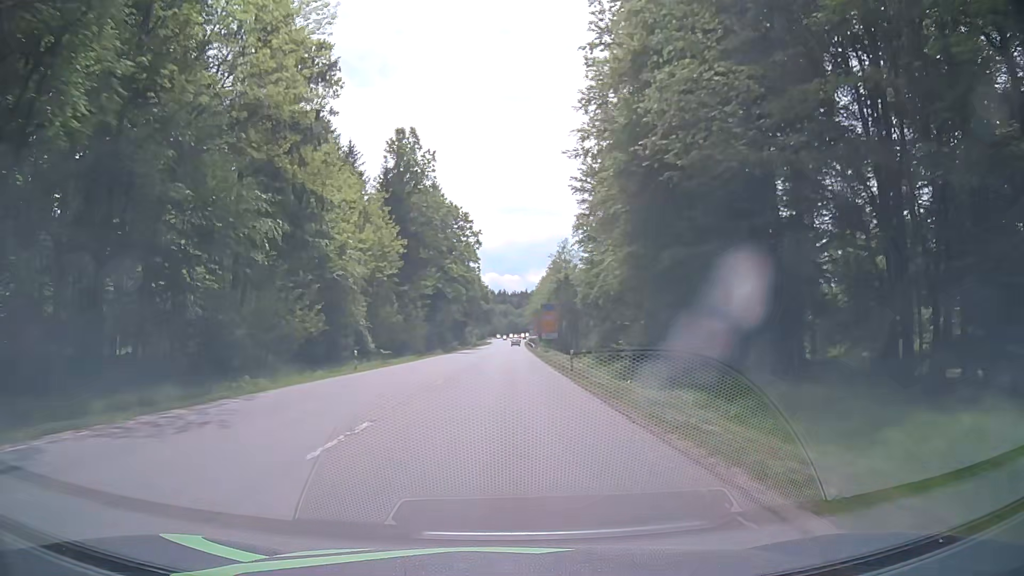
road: secondary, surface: asphalt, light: Day
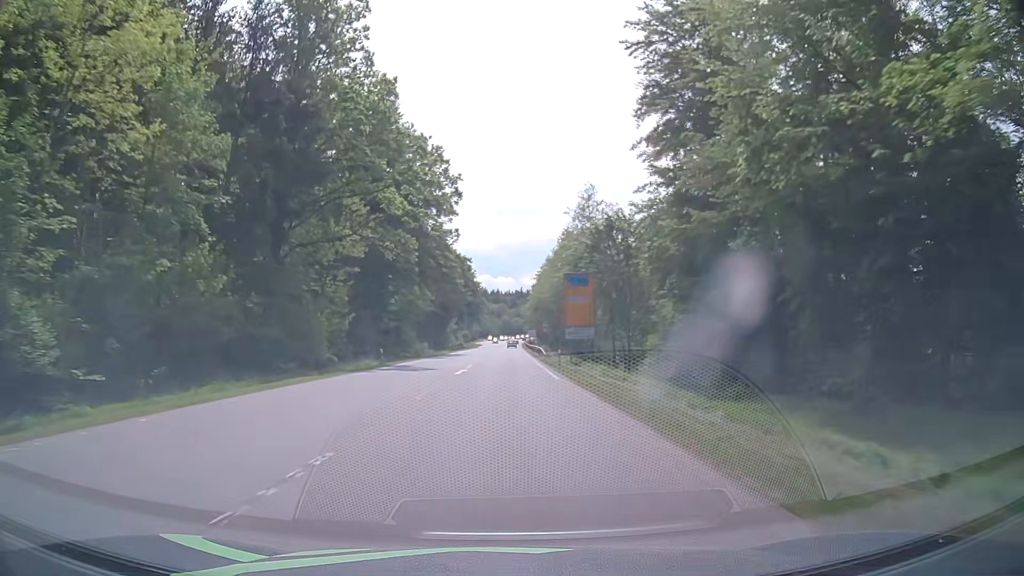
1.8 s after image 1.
(+0.1, +39.3) m; 0°
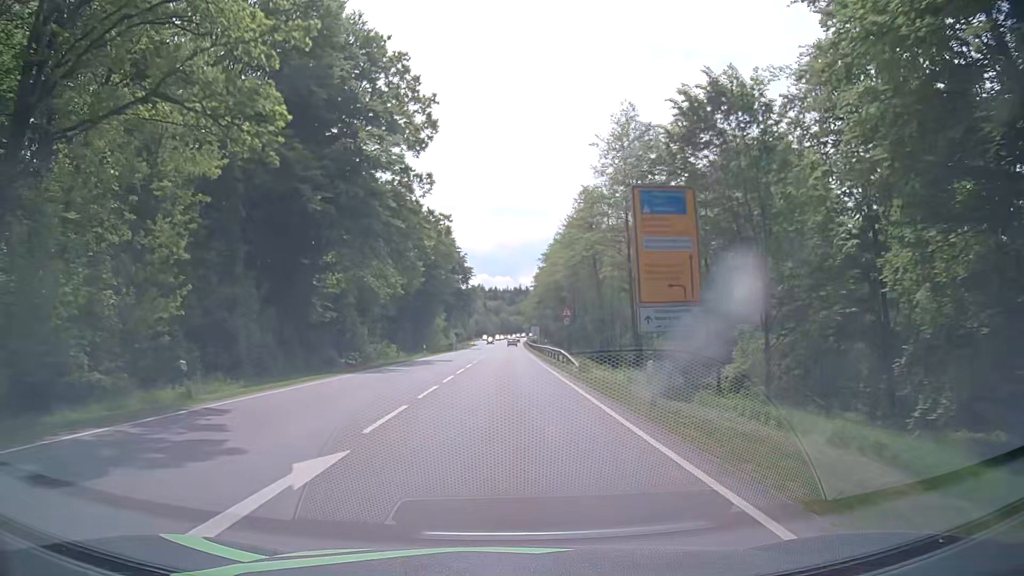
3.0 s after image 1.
(0.0, +24.8) m; 0°
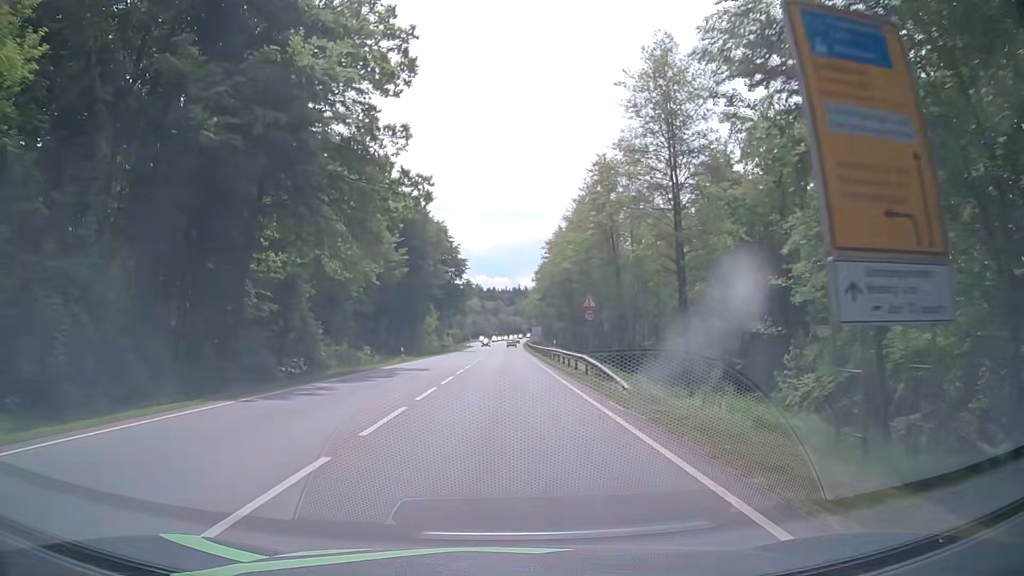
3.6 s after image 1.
(0.0, +12.0) m; -1°
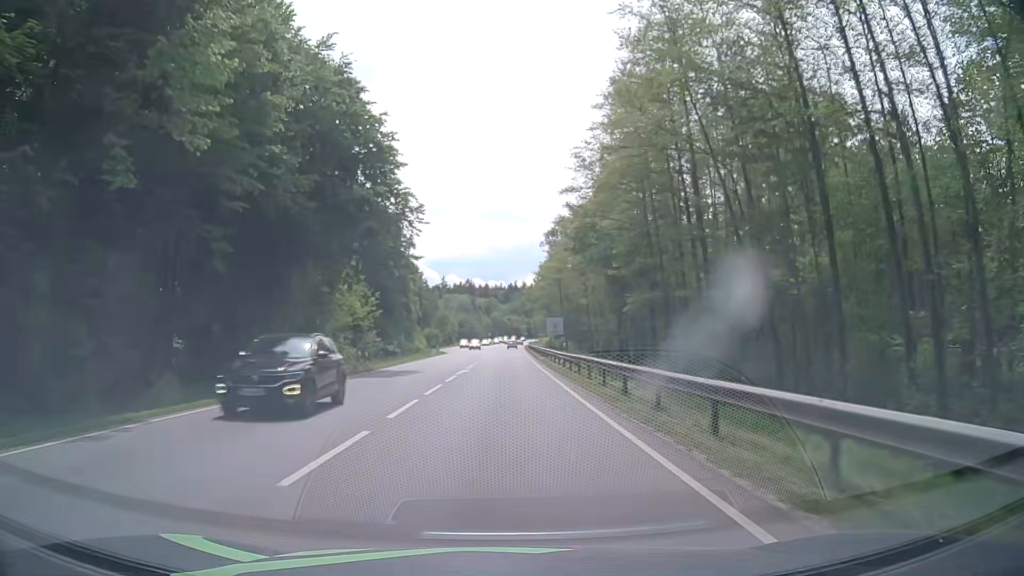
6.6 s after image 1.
(+1.1, +57.1) m; +1°
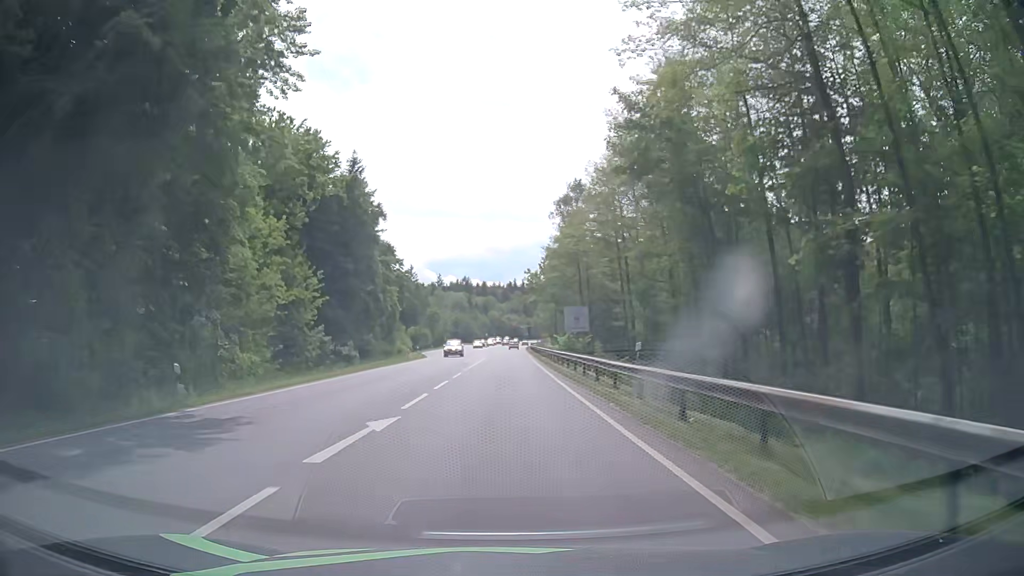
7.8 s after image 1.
(+0.1, +22.1) m; 0°
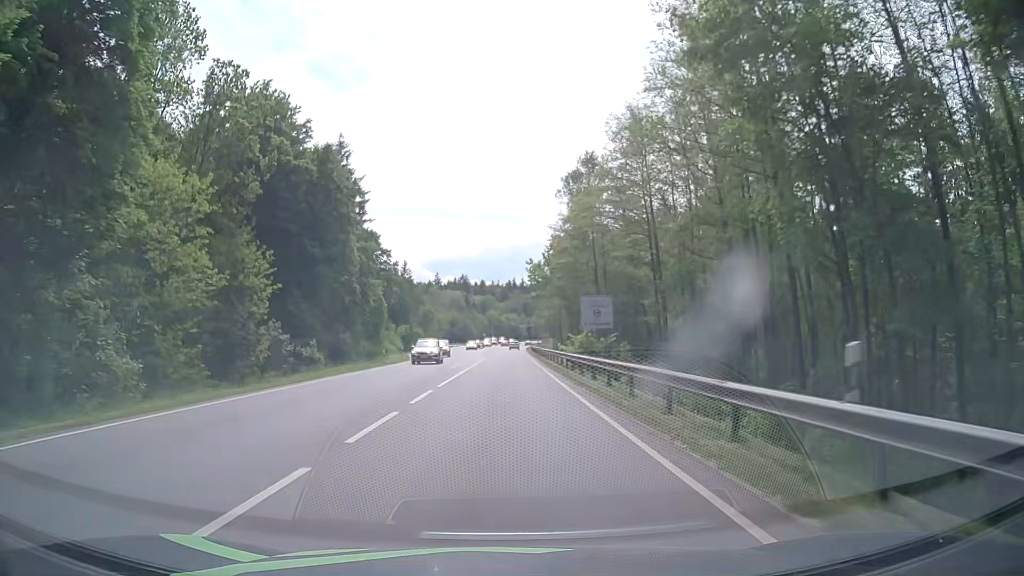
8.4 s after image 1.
(0.0, +10.9) m; +1°
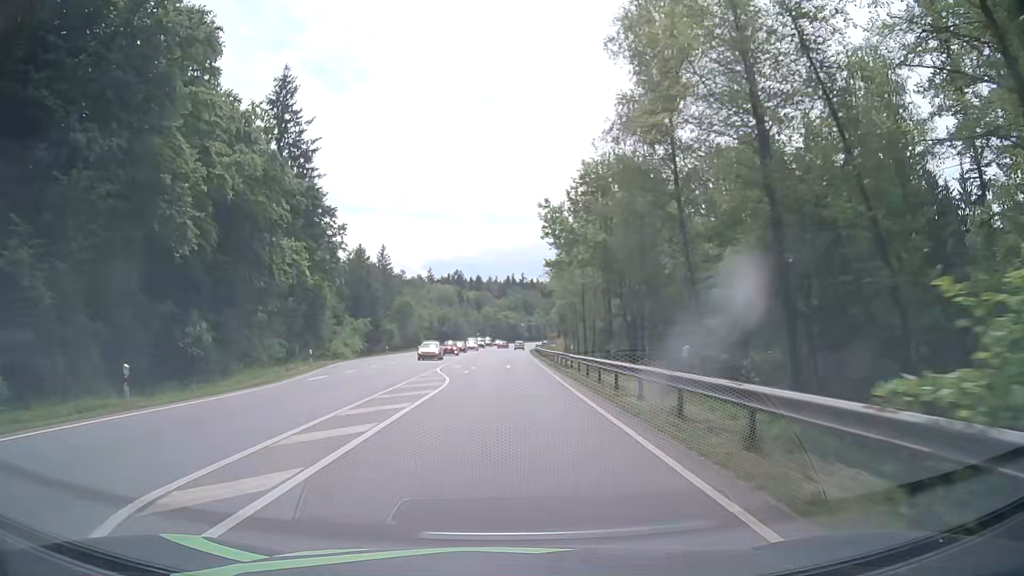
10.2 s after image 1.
(-0.2, +32.6) m; 0°
(0, +10) (0, +20) (0, +30) (0, +40) (0, +50) (0, +60) (0, +70) (+1, +80) (+1, +90) (+1, +100) m
